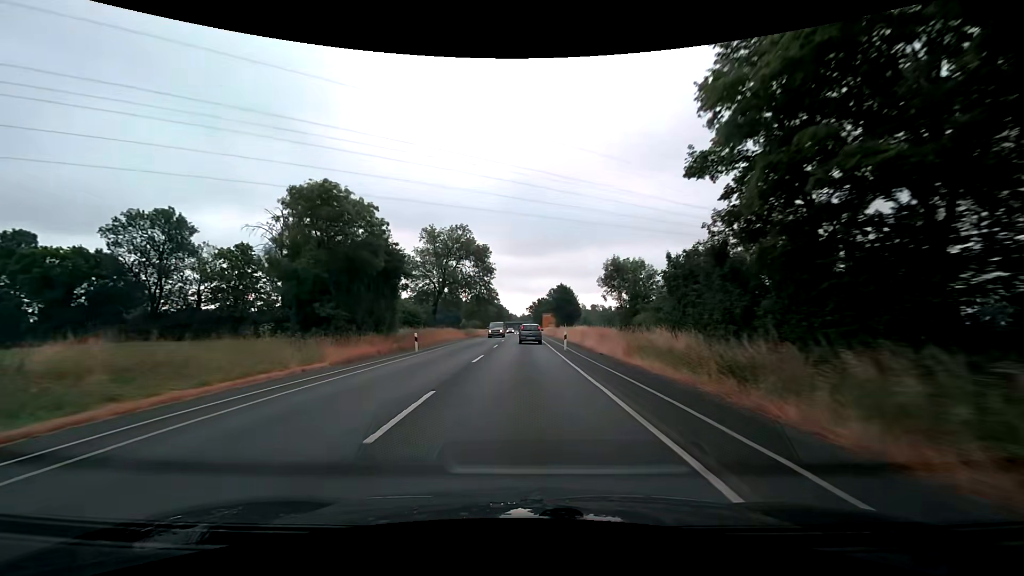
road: secondary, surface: asphalt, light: Day
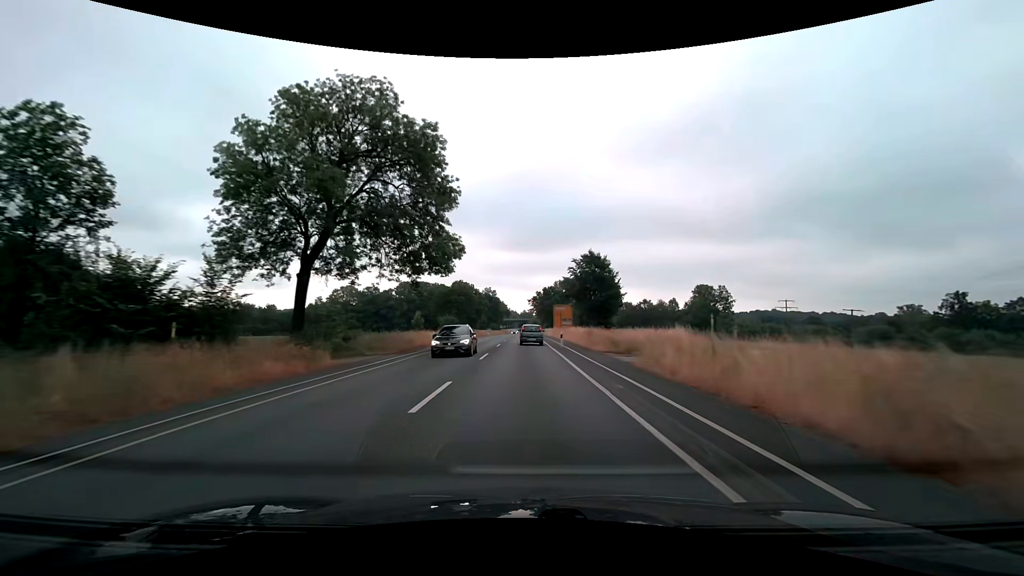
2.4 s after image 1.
(0.0, +46.3) m; 0°
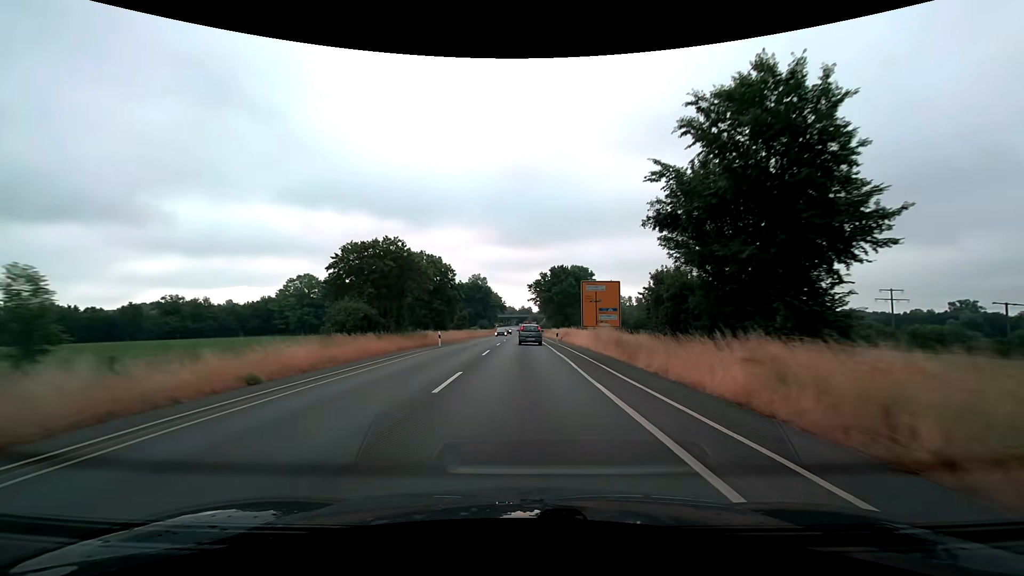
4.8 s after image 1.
(+0.1, +46.2) m; 0°
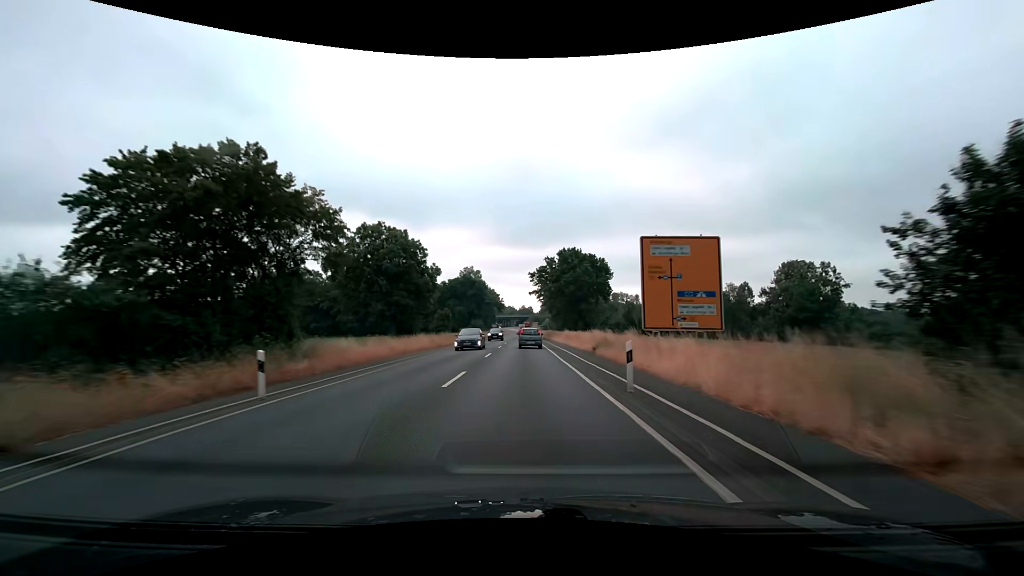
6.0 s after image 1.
(0.0, +23.2) m; 0°
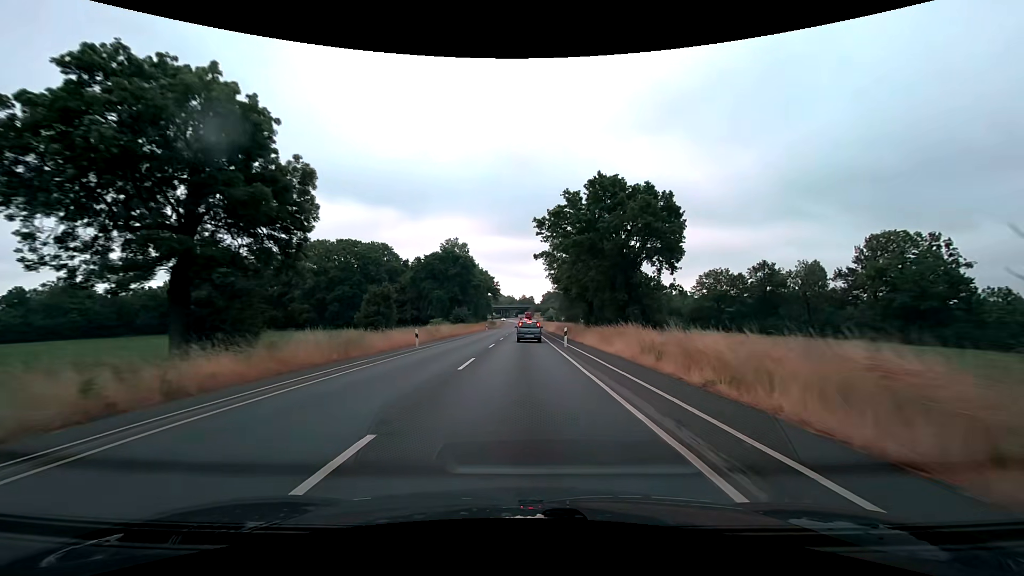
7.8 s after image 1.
(0.0, +33.5) m; 0°
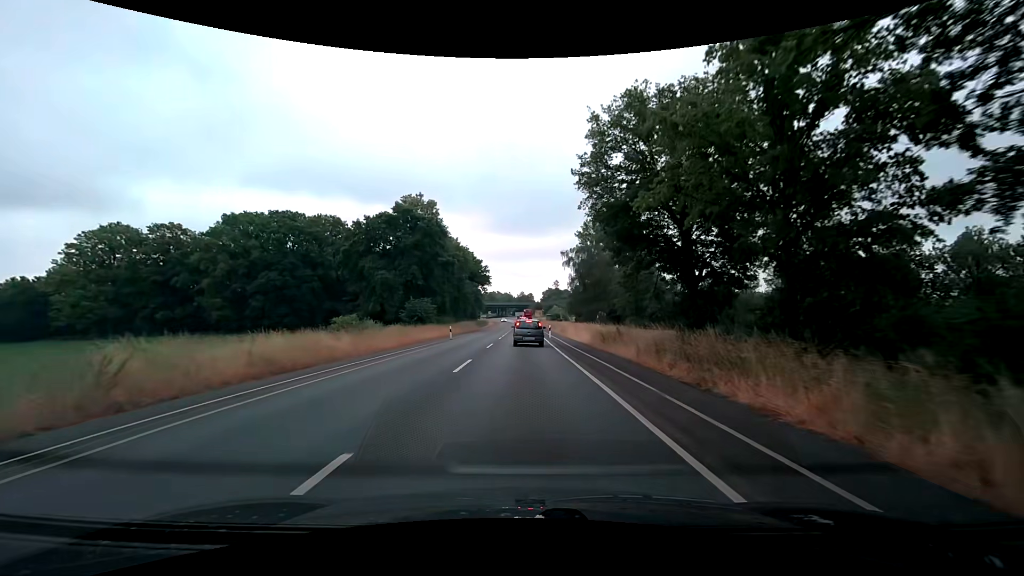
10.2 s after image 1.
(+0.2, +36.6) m; +1°
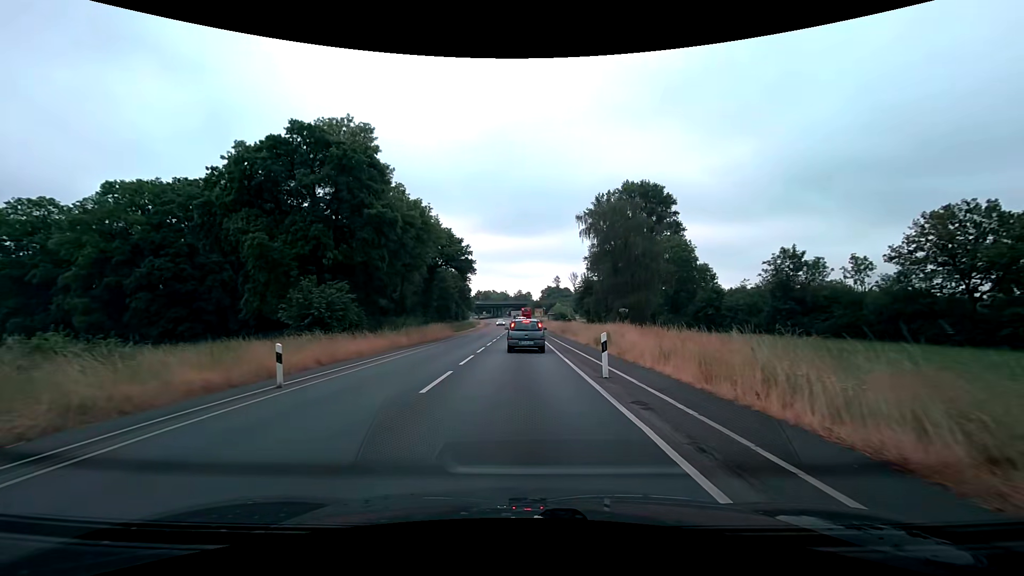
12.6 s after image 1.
(0.0, +27.2) m; +1°
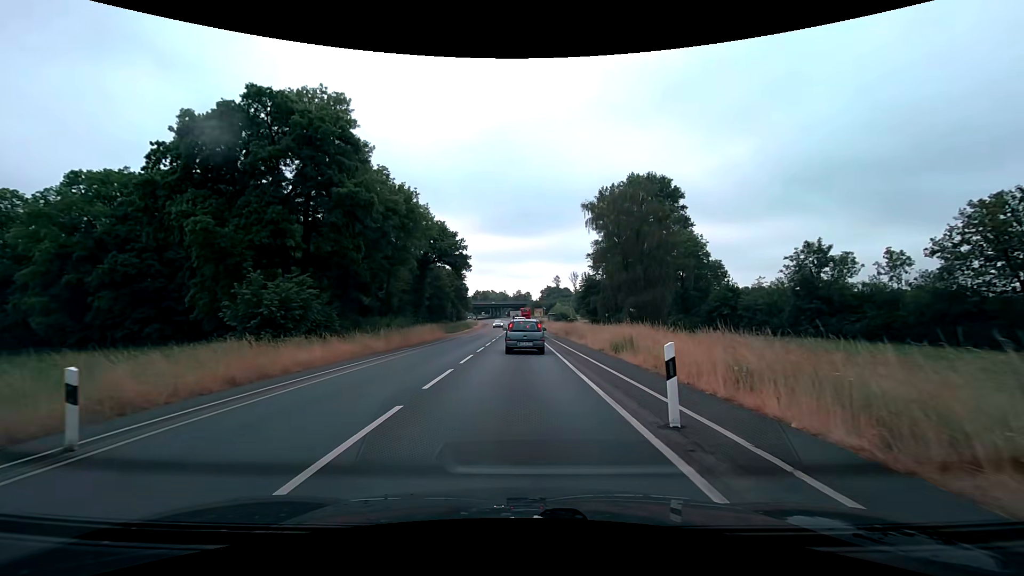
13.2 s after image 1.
(-0.1, +5.4) m; -1°
(0, +10) (0, +20) (0, +30) (0, +40) (0, +50) (0, +60) (0, +70) (-1, +80) (-1, +90) (-1, +100) m
